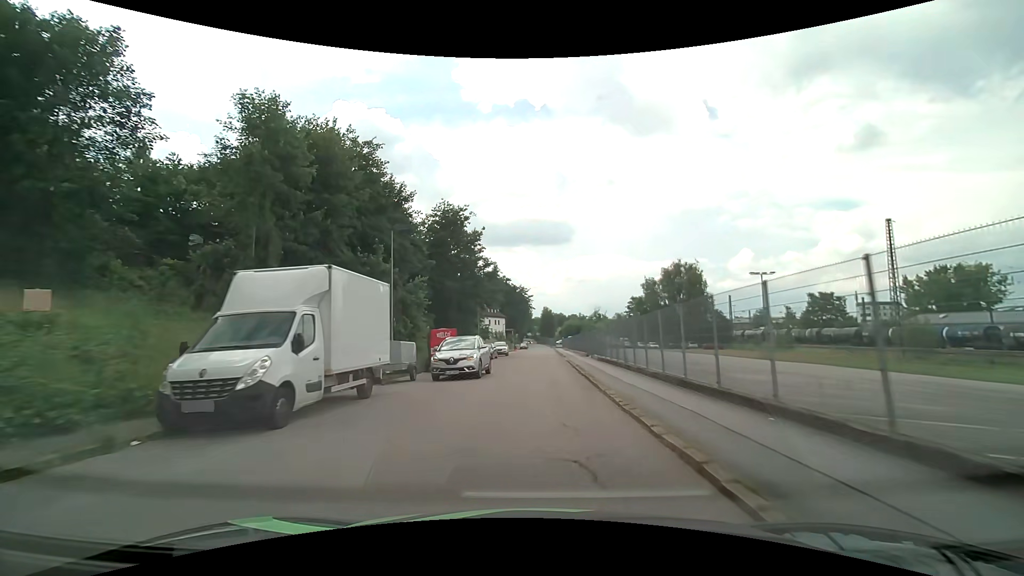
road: residential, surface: asphalt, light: Day
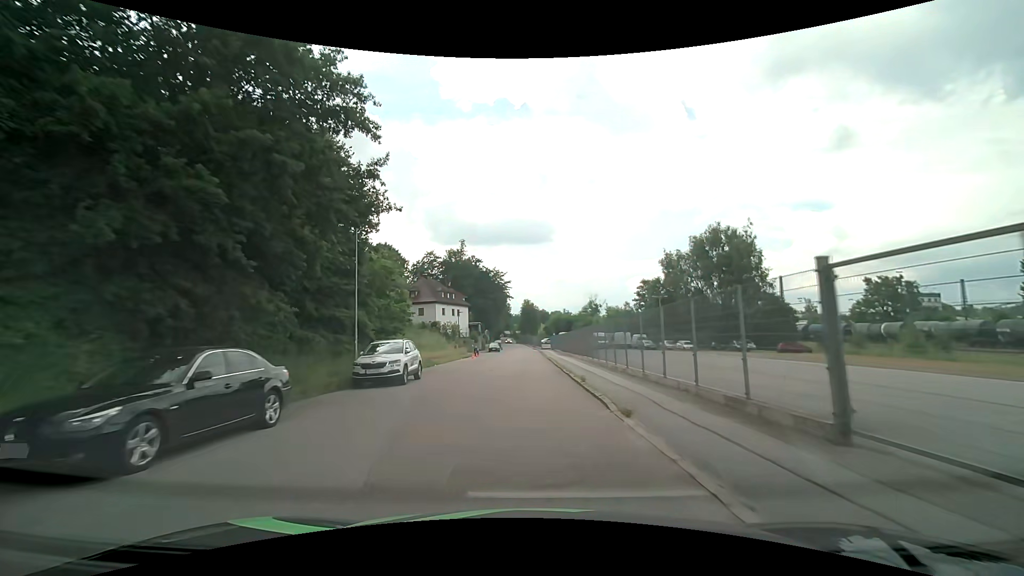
(+0.8, +38.3) m; +2°
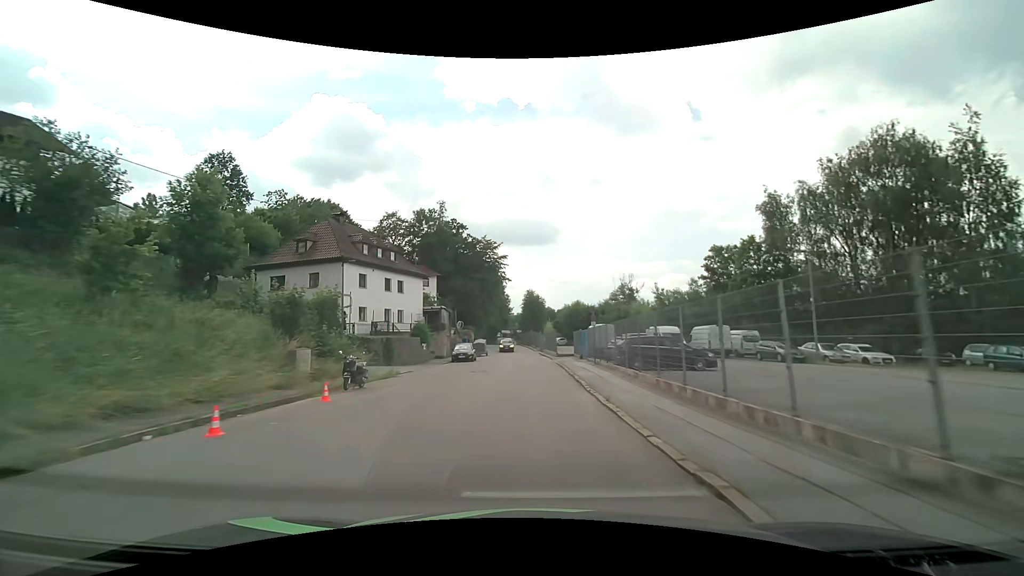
(-0.3, +39.3) m; 0°
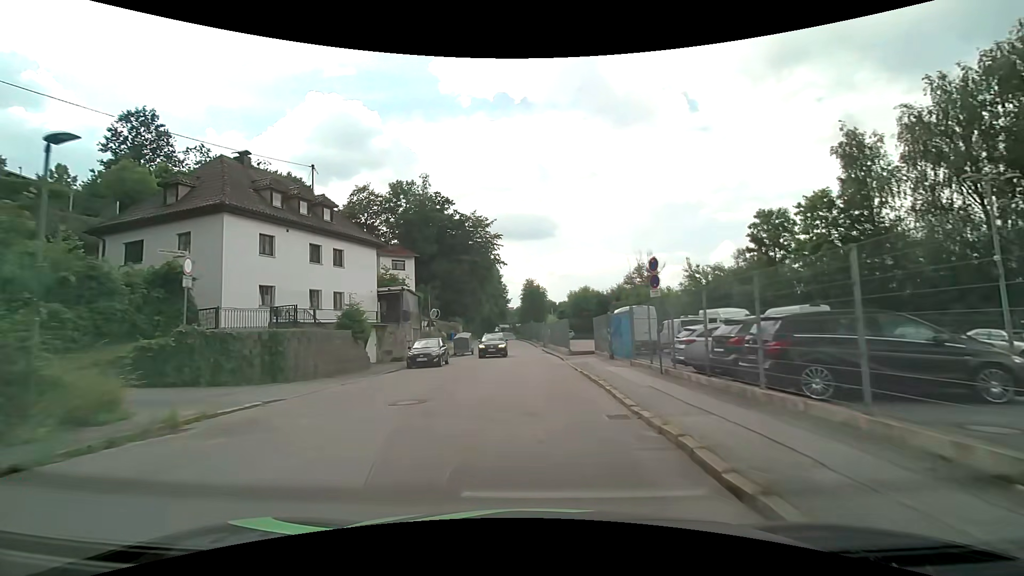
(-0.1, +13.8) m; -1°
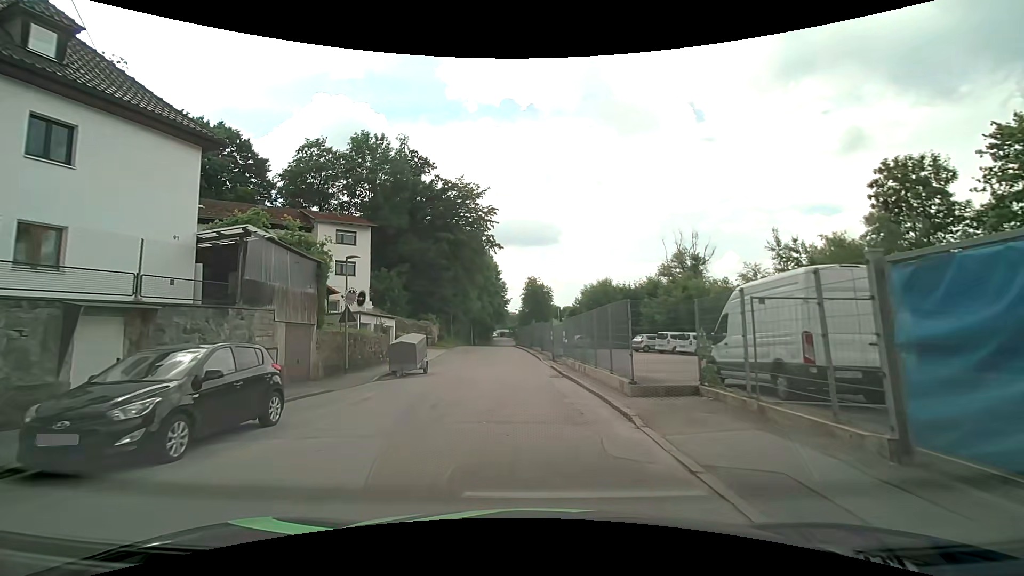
(+0.2, +18.2) m; +1°
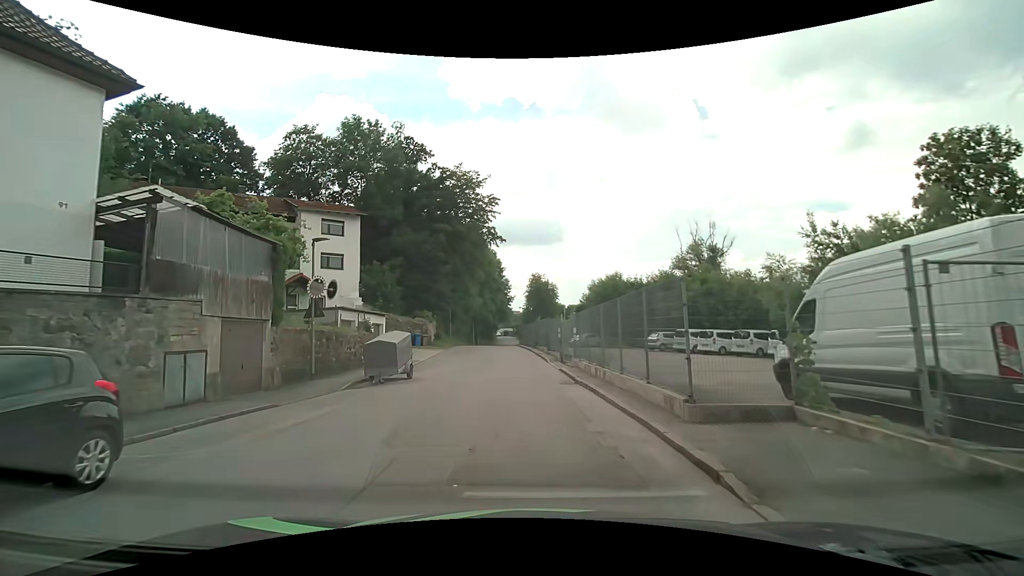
(0.0, +3.8) m; -1°
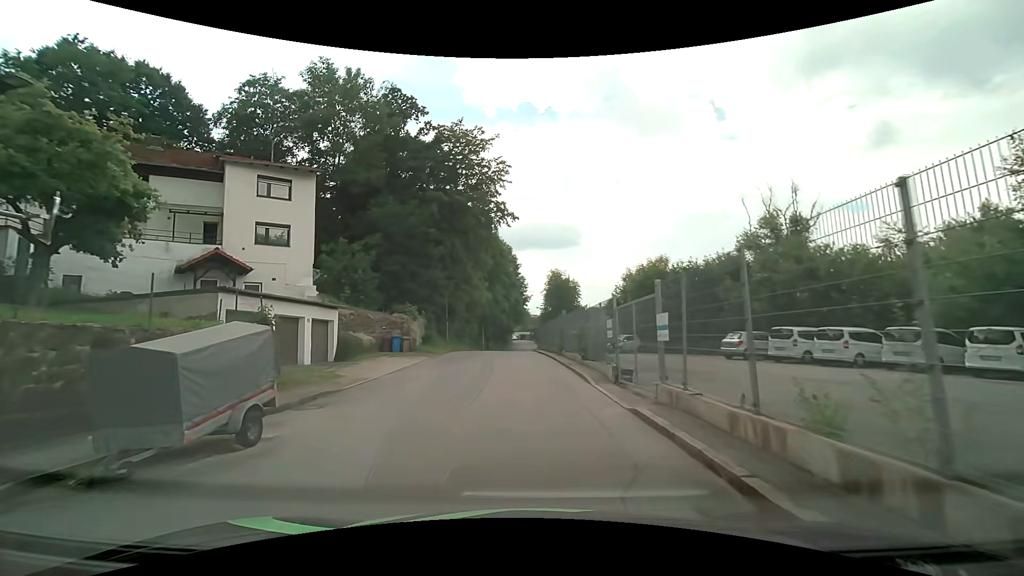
(-0.2, +12.0) m; -2°
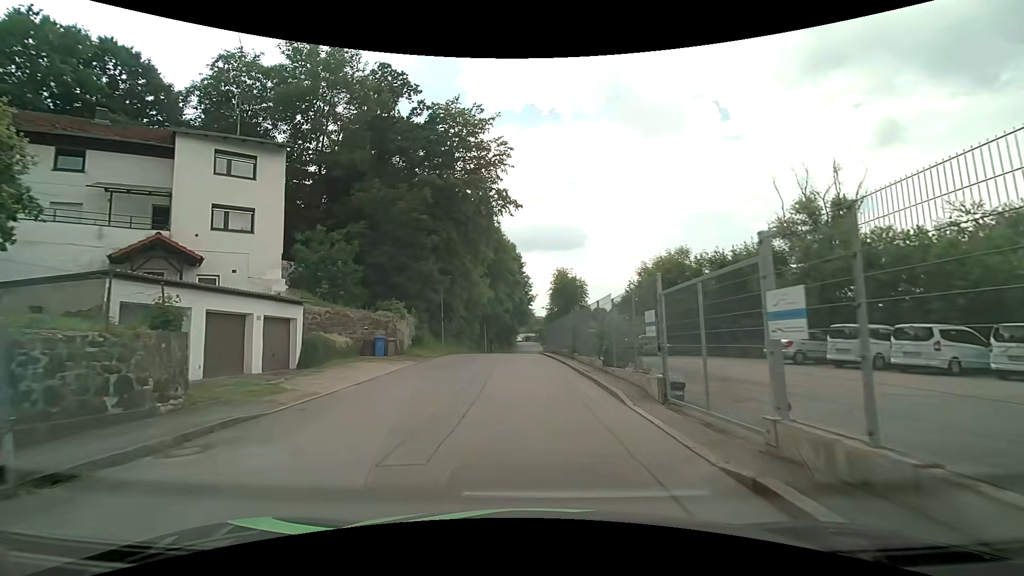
(0.0, +4.4) m; -1°
(0, +10) (0, +20) (0, +30) (0, +40) (0, +50) (0, +60) (0, +70) (+1, +80) (+1, +90) (+1, +100) m
